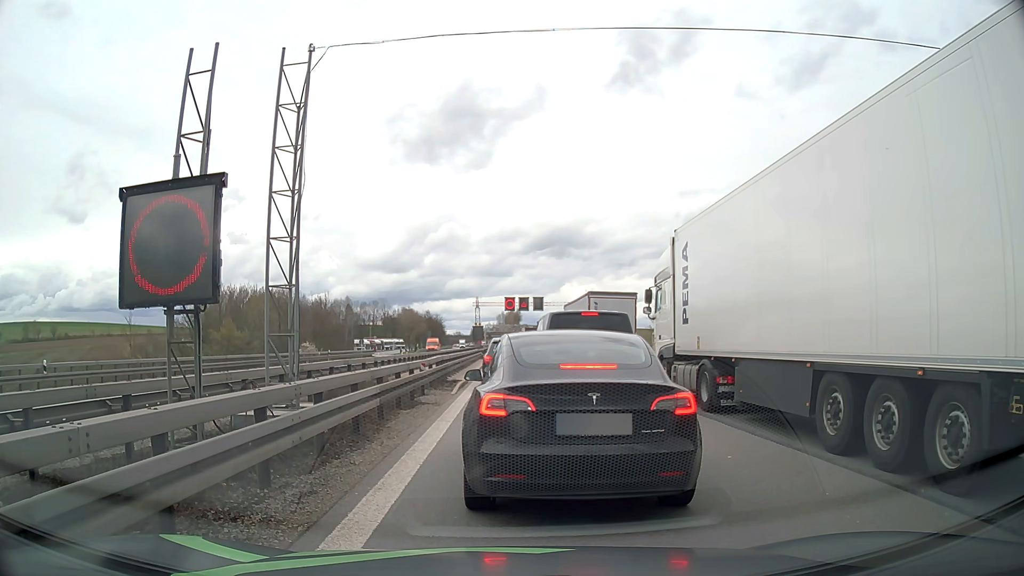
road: motorway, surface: asphalt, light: Day
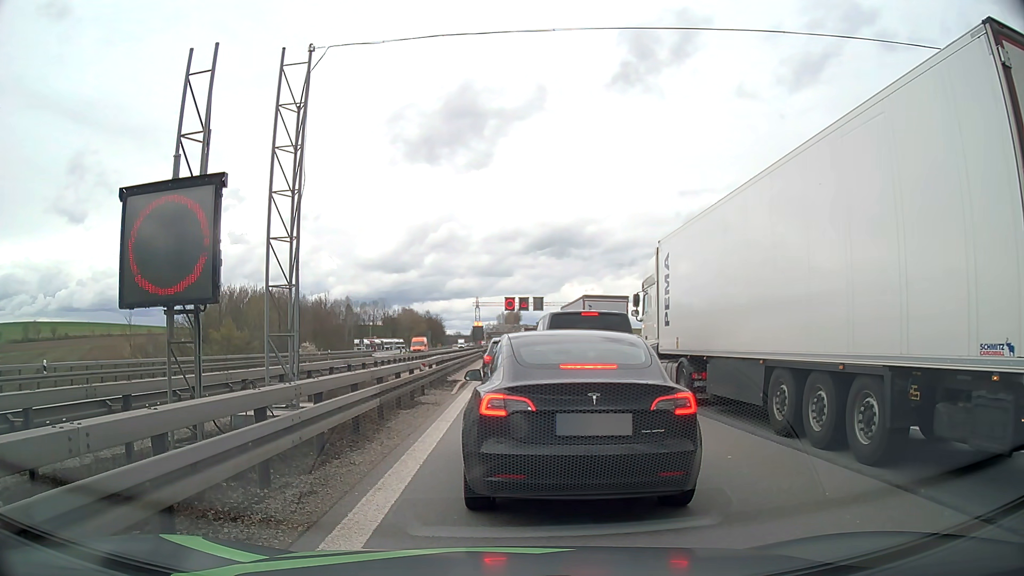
(0.0, 0.0) m; 0°
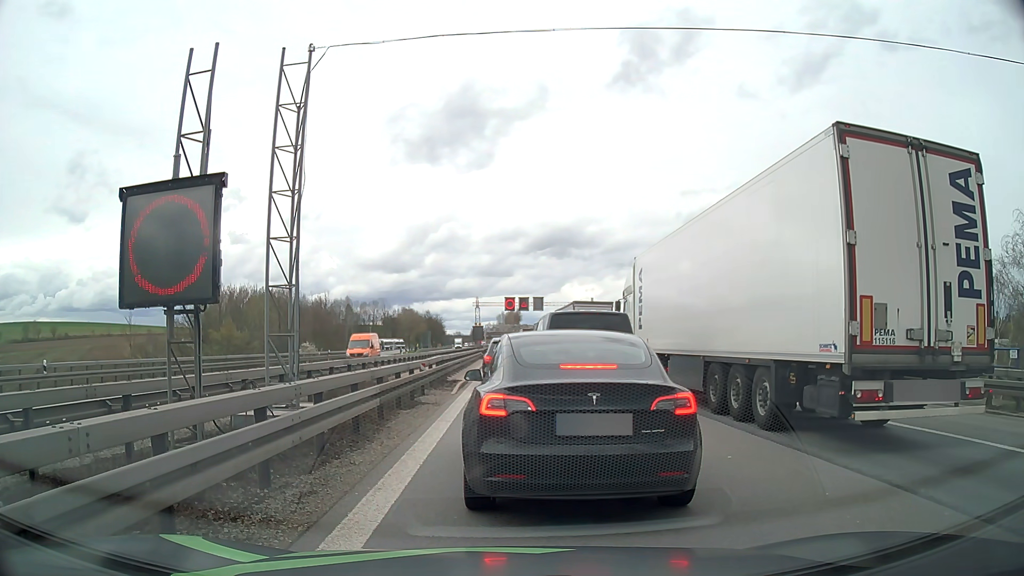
(0.0, 0.0) m; 0°
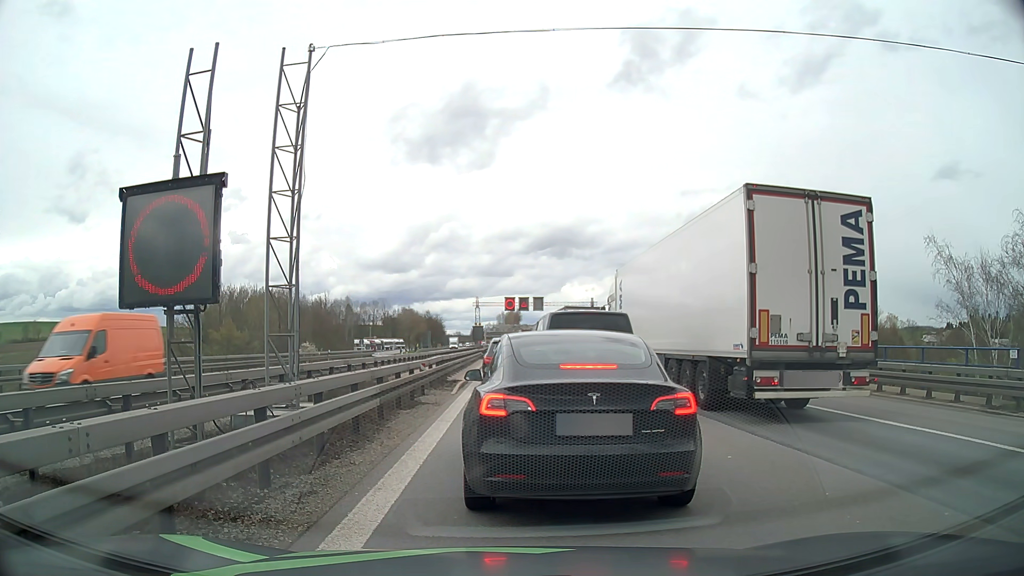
(0.0, 0.0) m; 0°
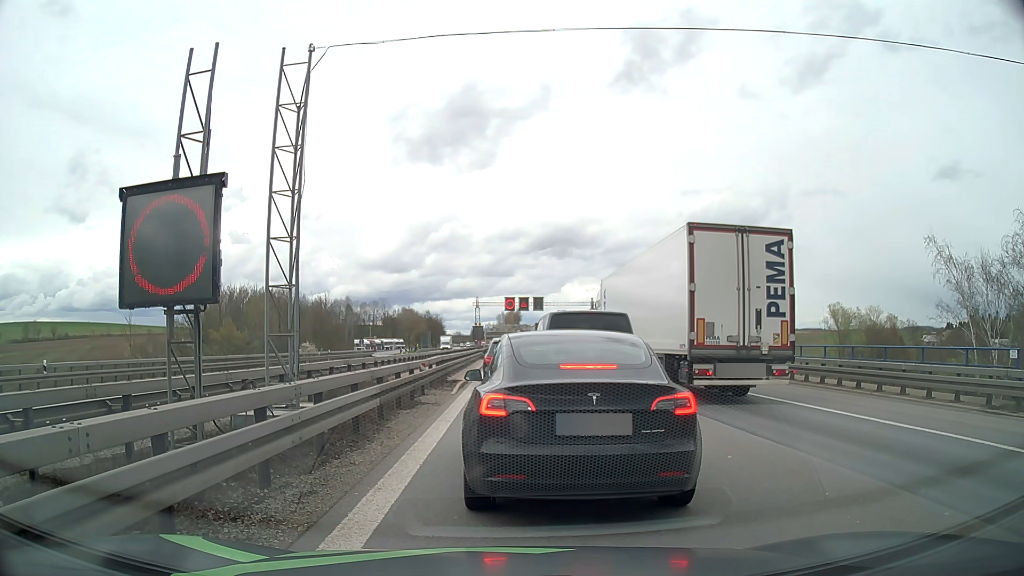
(0.0, 0.0) m; 0°
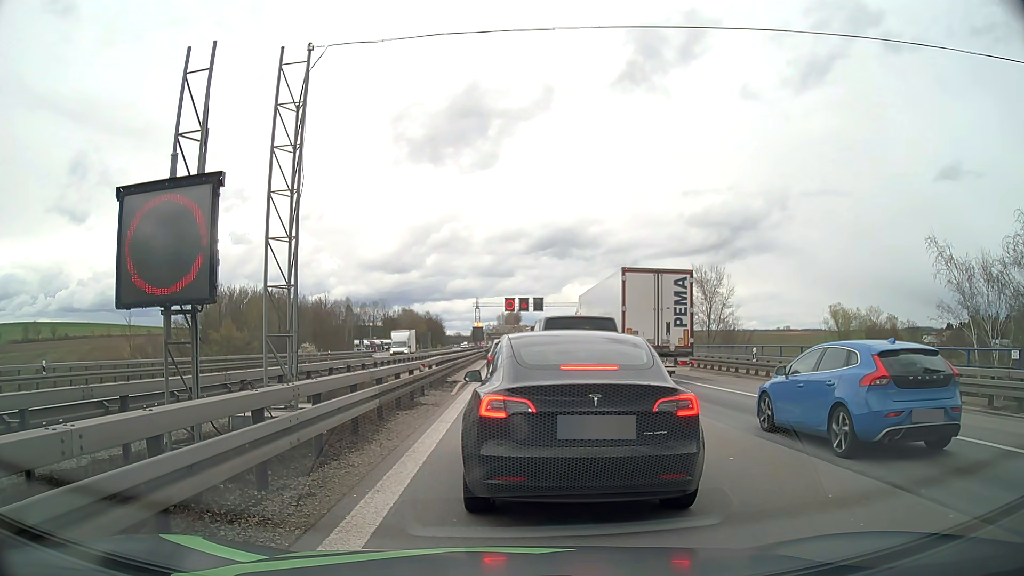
(0.0, 0.0) m; 0°
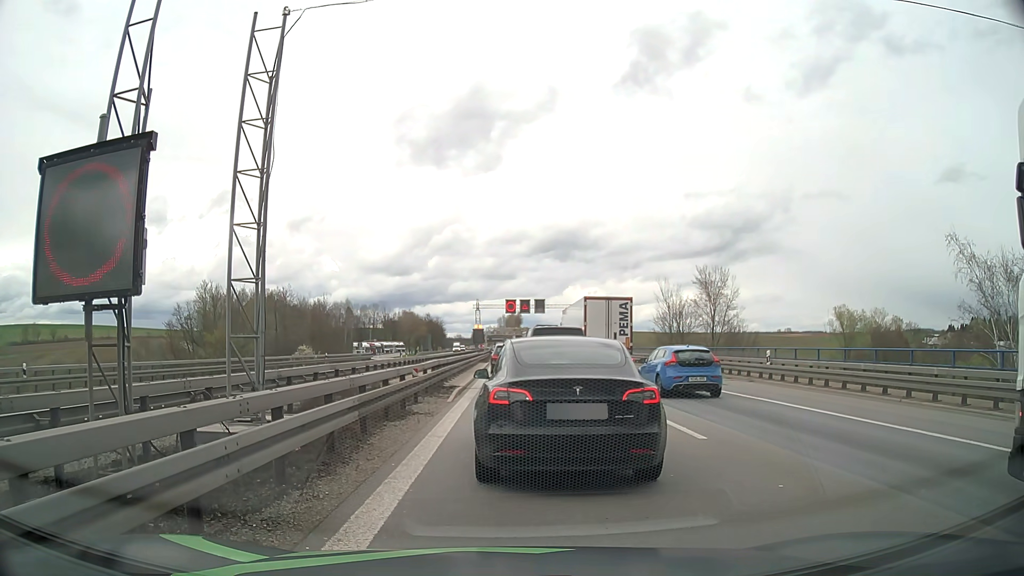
(0.0, +1.6) m; 0°
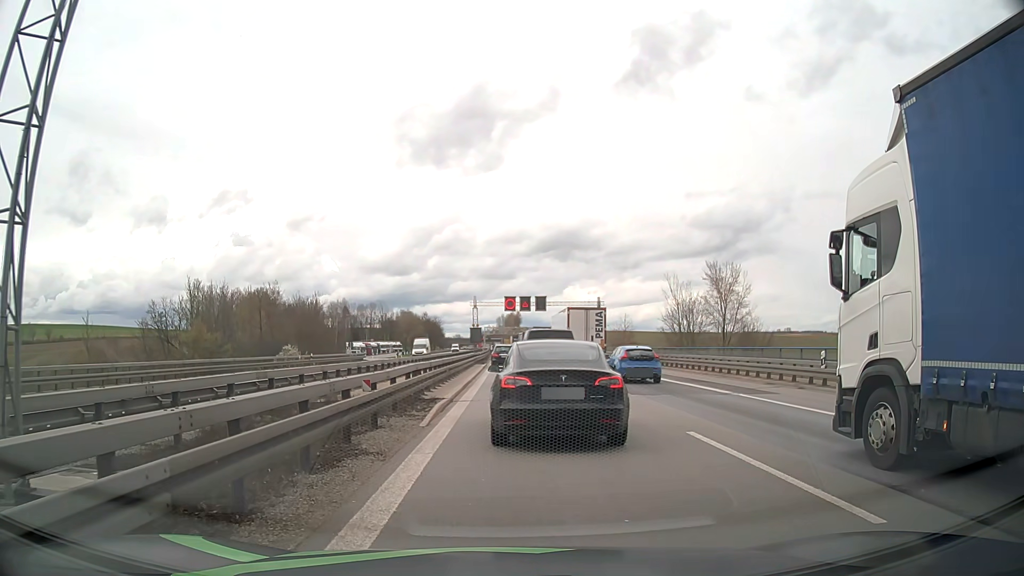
(0.0, +5.4) m; +1°
(0, +10) (0, +20) (-1, +30) (-1, +40) (-1, +50) (-1, +60) (-1, +70) (-2, +80) (-2, +90) (-2, +100) m
